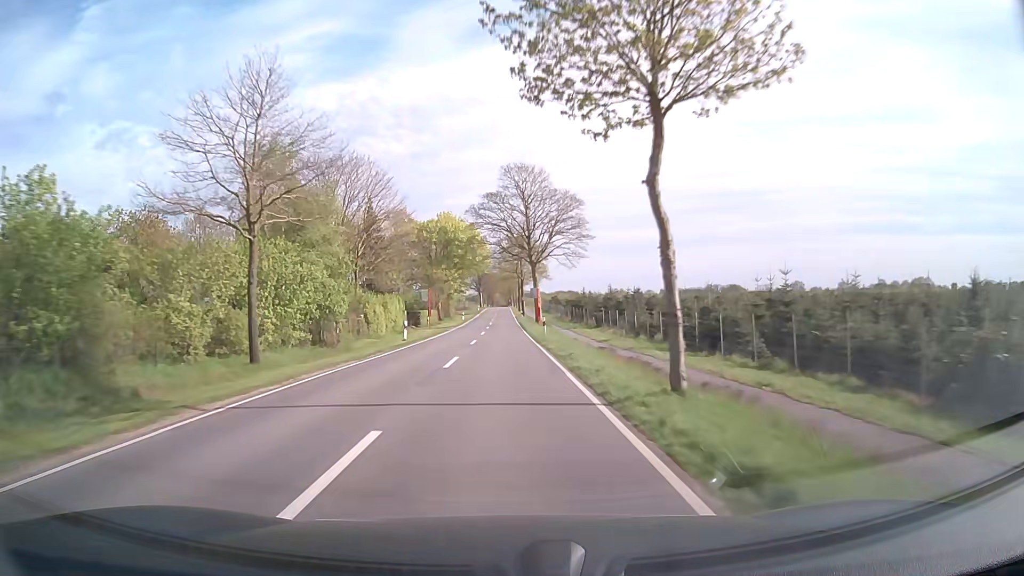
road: secondary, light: Day
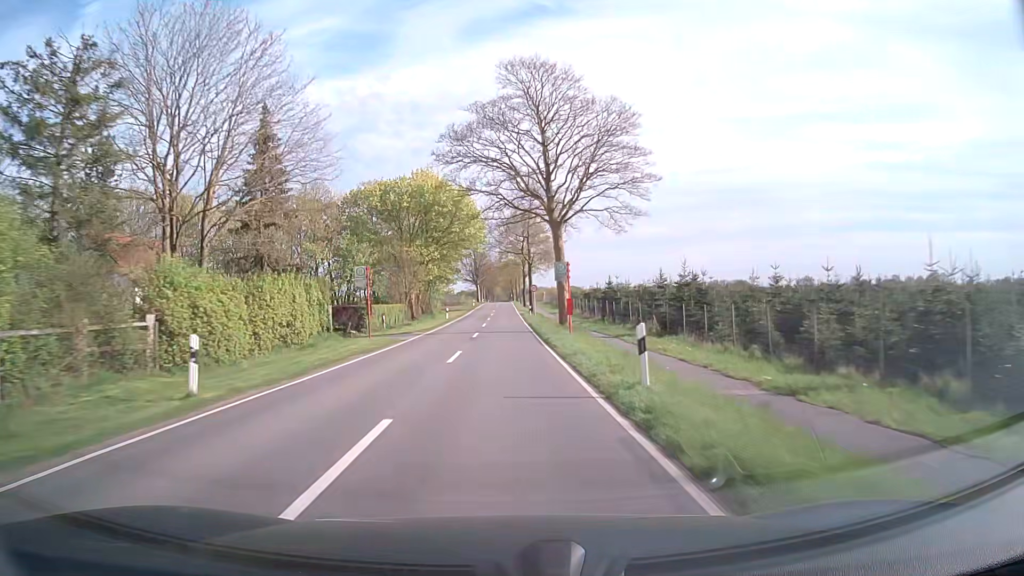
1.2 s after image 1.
(0.0, +25.0) m; 0°
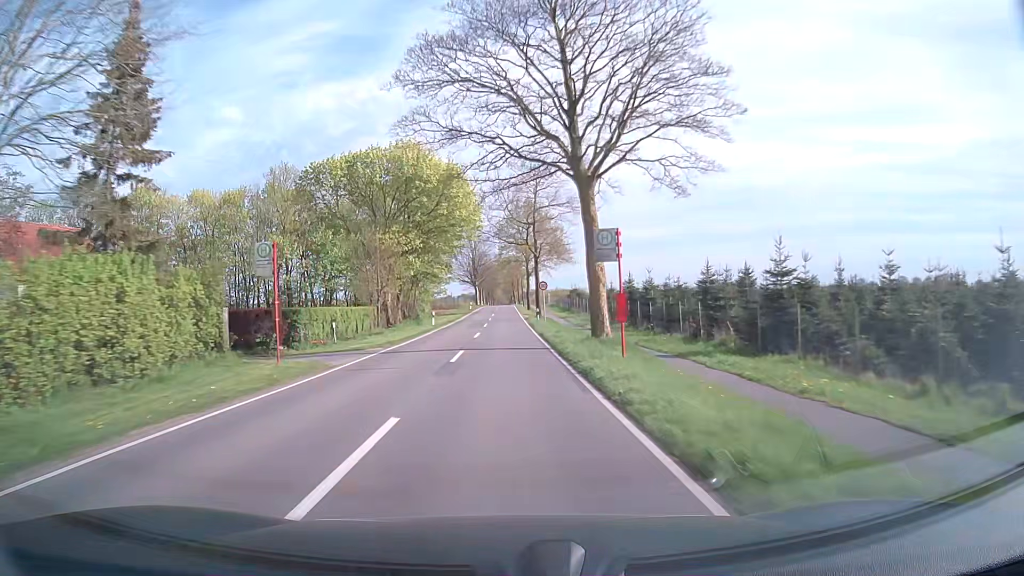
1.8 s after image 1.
(0.0, +12.6) m; 0°
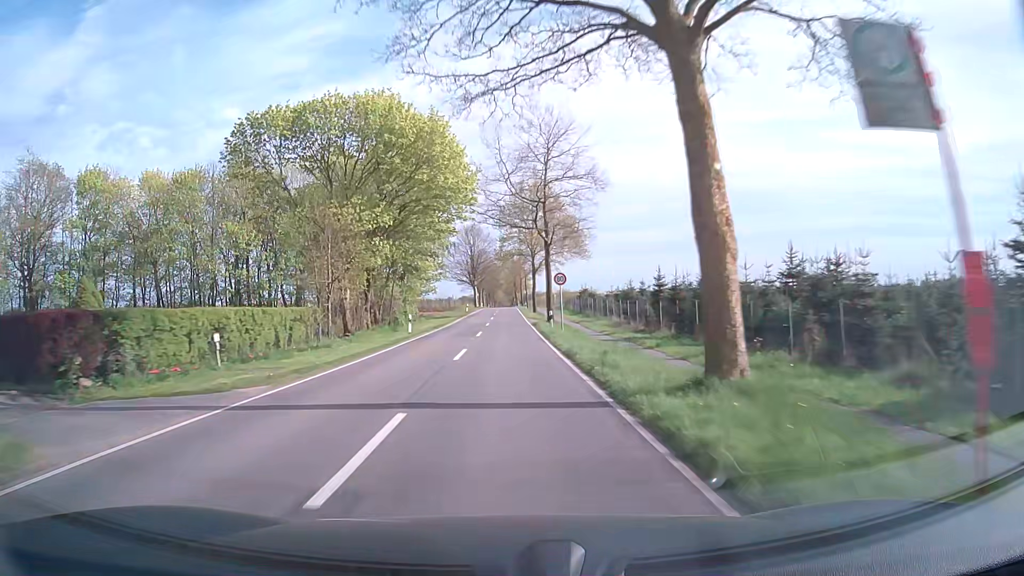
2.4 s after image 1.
(0.0, +12.5) m; 0°
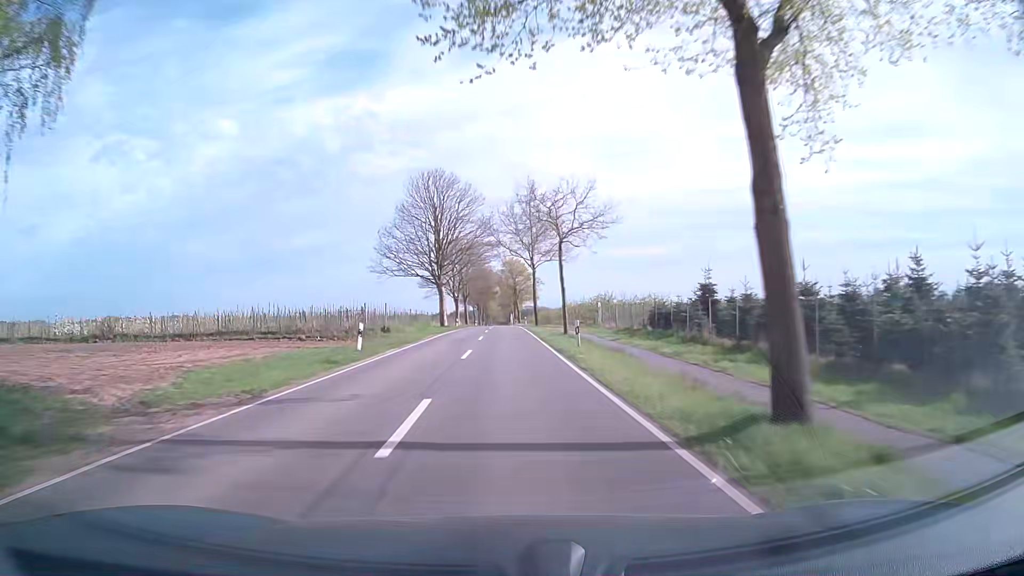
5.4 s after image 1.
(0.0, +62.4) m; 0°
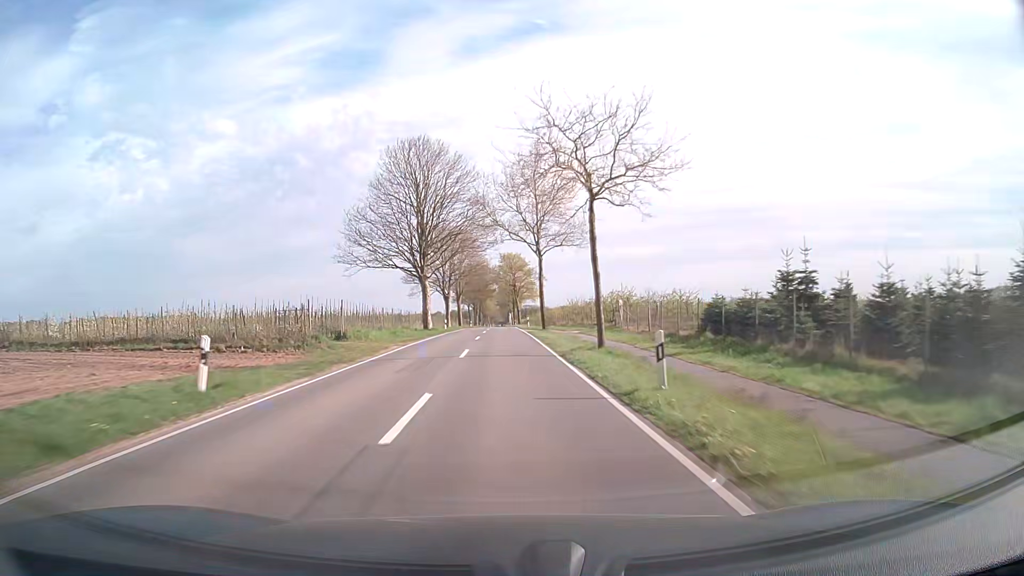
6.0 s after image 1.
(0.0, +12.4) m; 0°
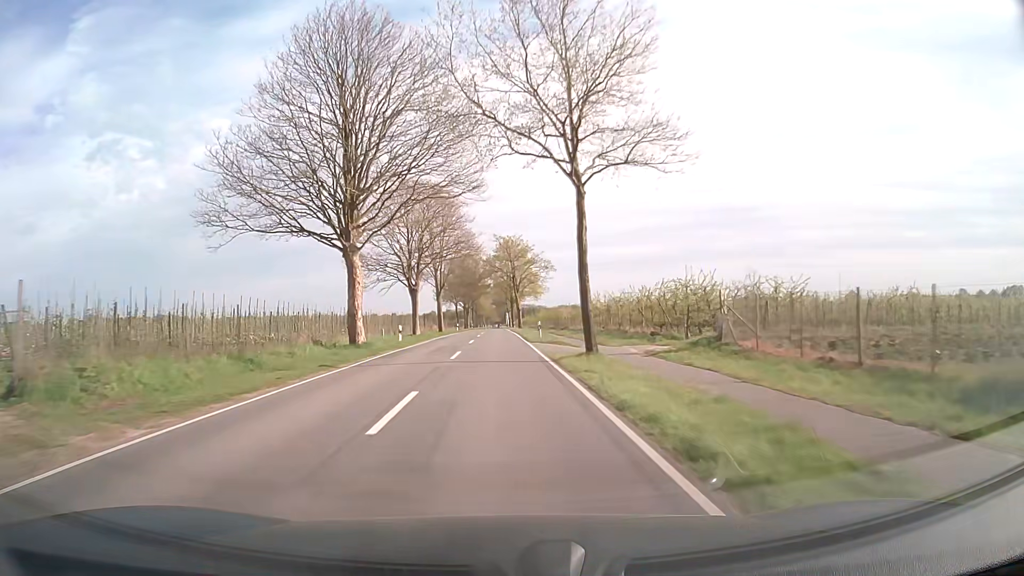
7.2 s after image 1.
(+0.1, +24.8) m; 0°
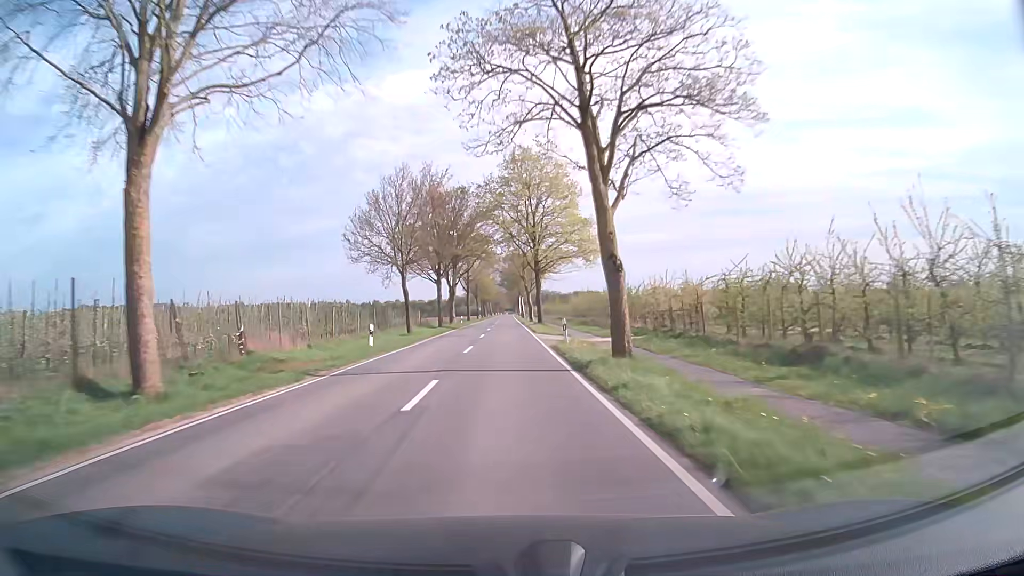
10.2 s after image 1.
(-0.5, +62.4) m; -1°
(0, +10) (0, +20) (0, +30) (0, +40) (0, +50) (0, +60) (0, +70) (0, +80) (0, +90) (0, +100) m
